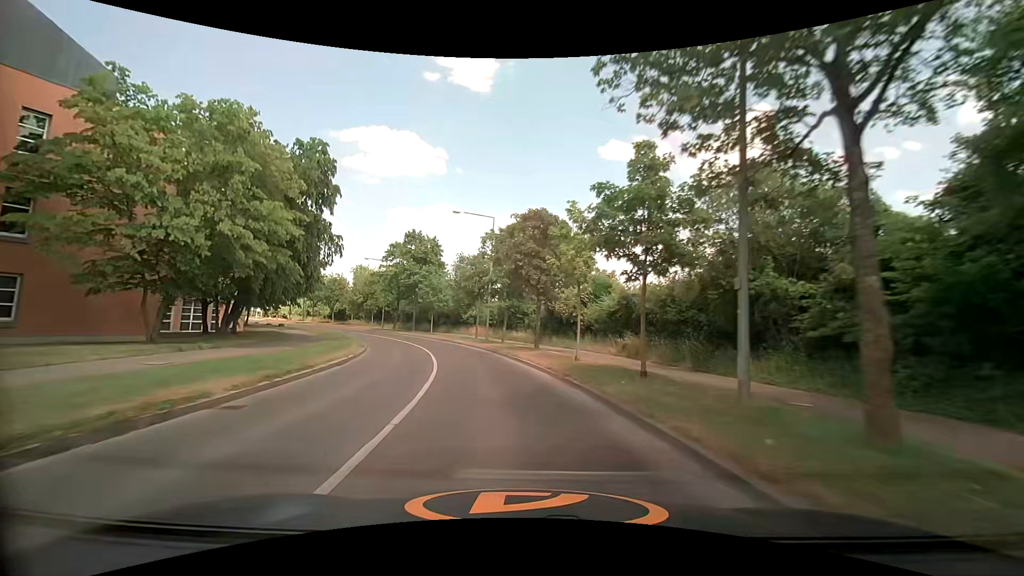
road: tertiary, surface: asphalt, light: Day
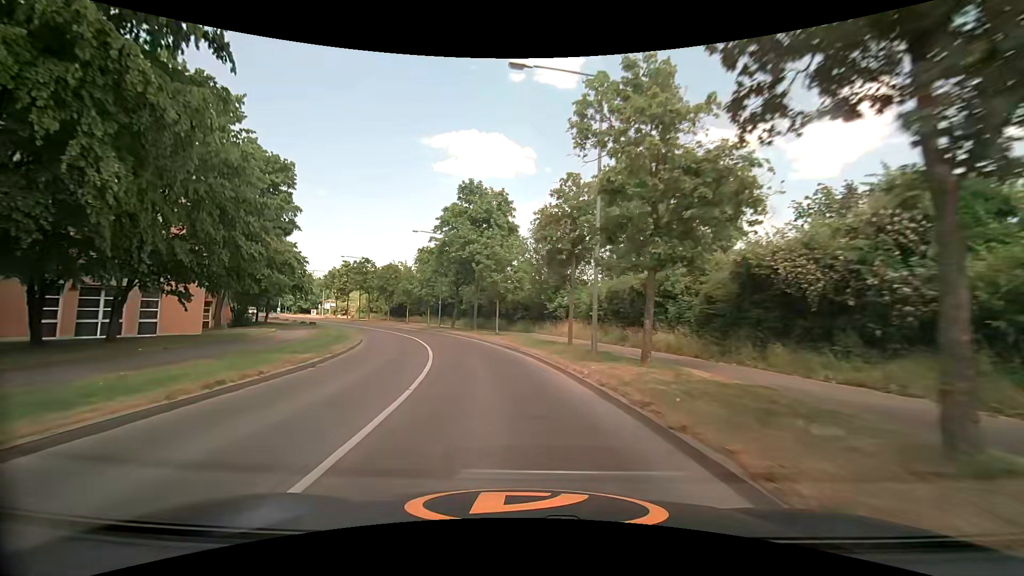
(-1.6, +21.7) m; -10°
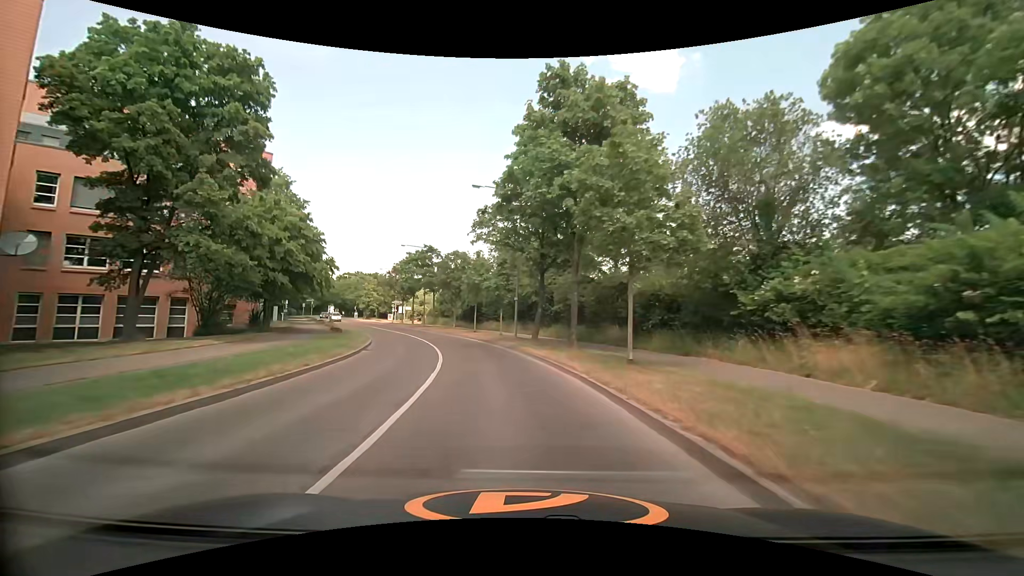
(-1.9, +20.2) m; -11°
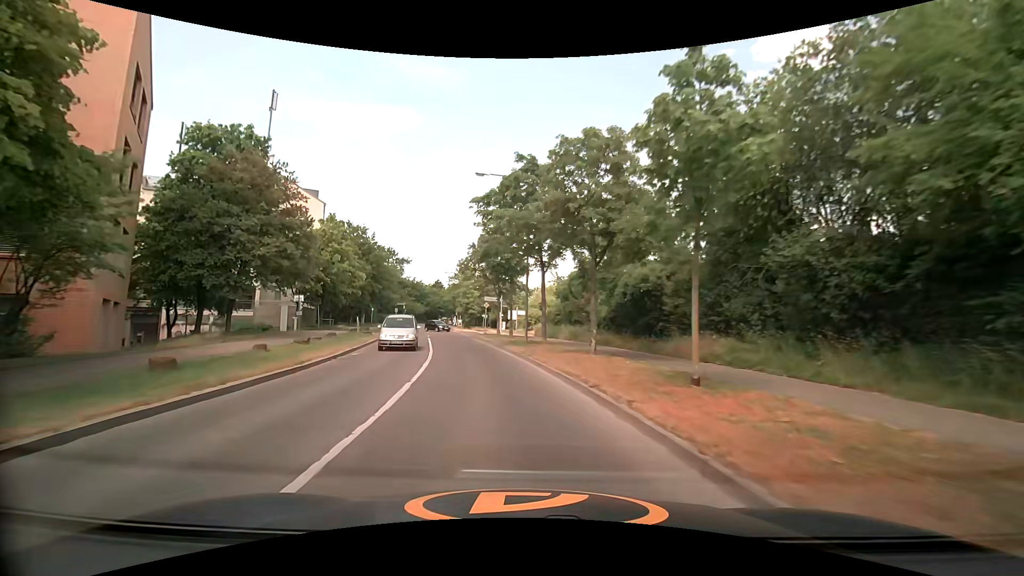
(-4.7, +33.9) m; -15°
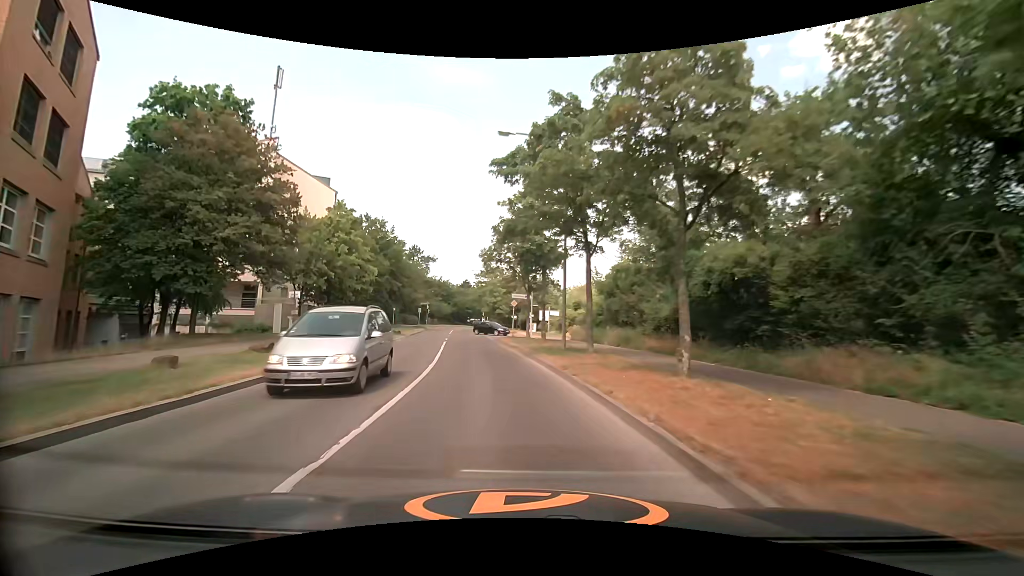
(-0.3, +6.7) m; -4°
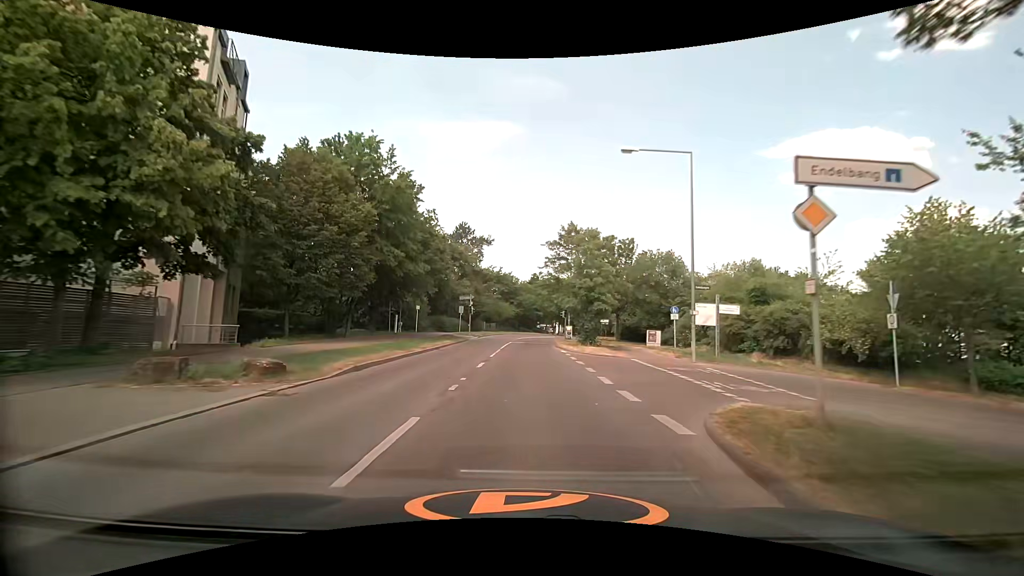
(-3.6, +33.4) m; -9°
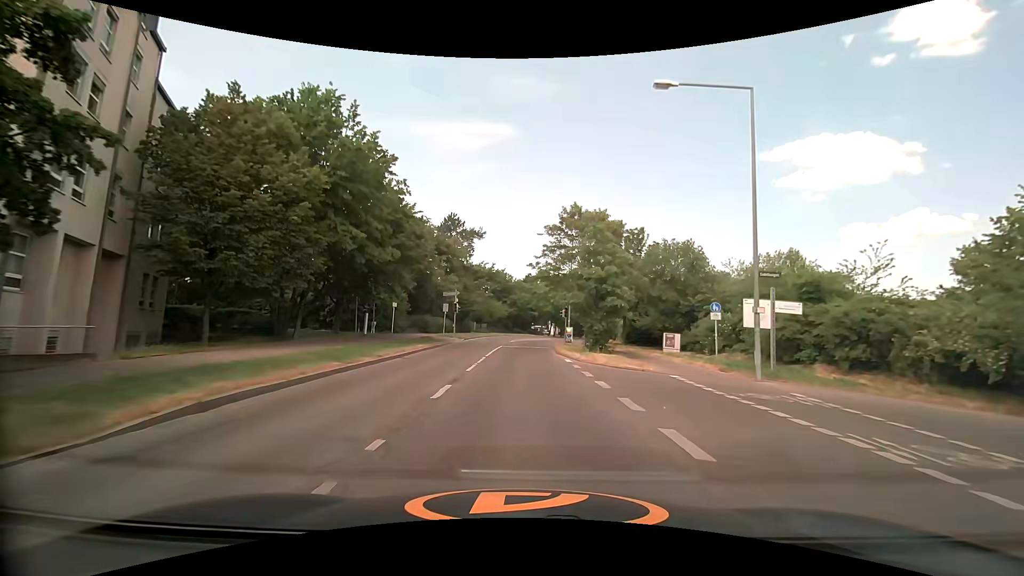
(+0.1, +7.0) m; +2°
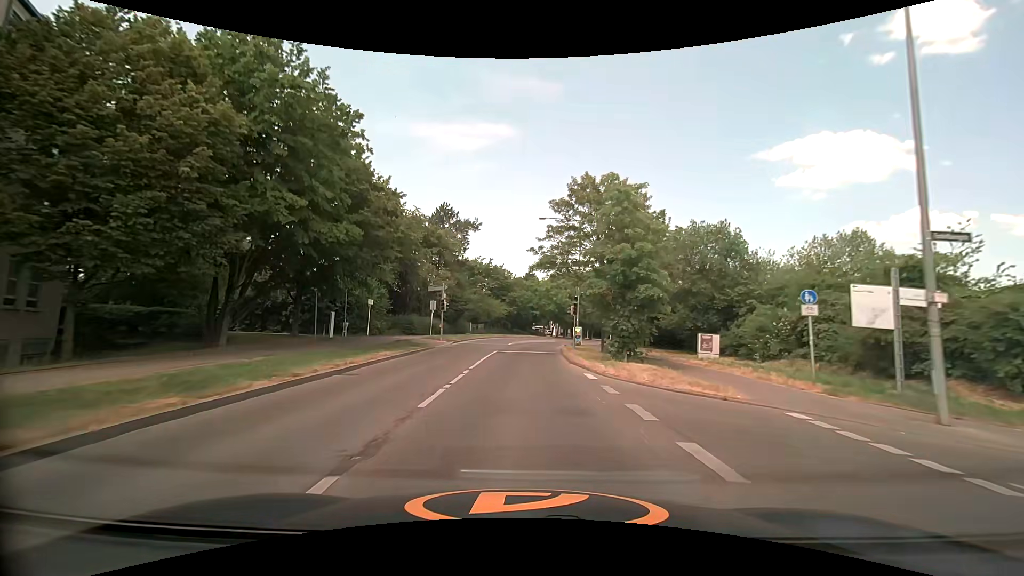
(0.0, +7.0) m; 0°
(0, +10) (0, +20) (0, +30) (0, +40) (+2, +50) (+4, +60) (+7, +69) (+11, +78) (+15, +87) (+21, +96) m
